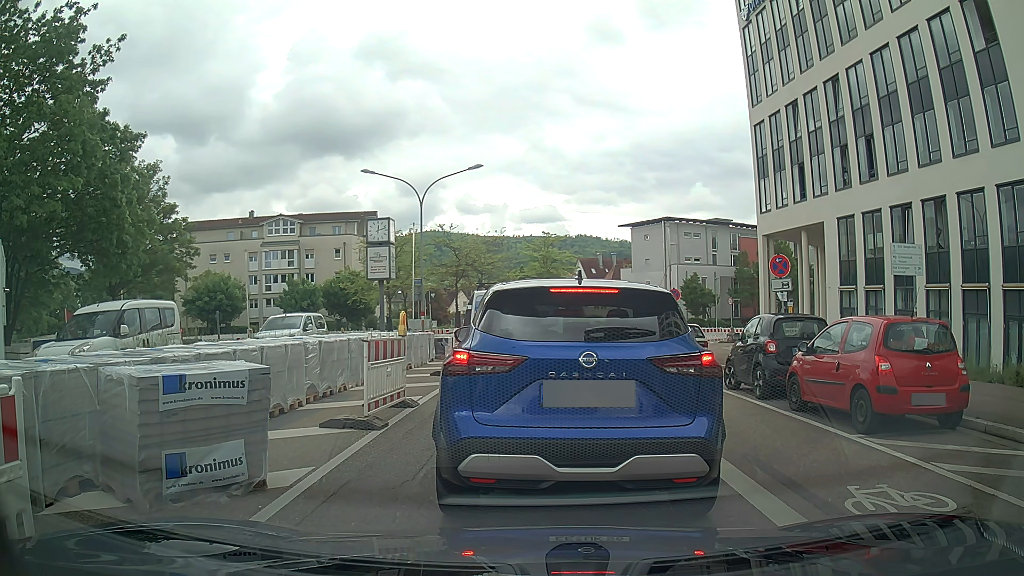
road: tertiary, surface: asphalt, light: Day
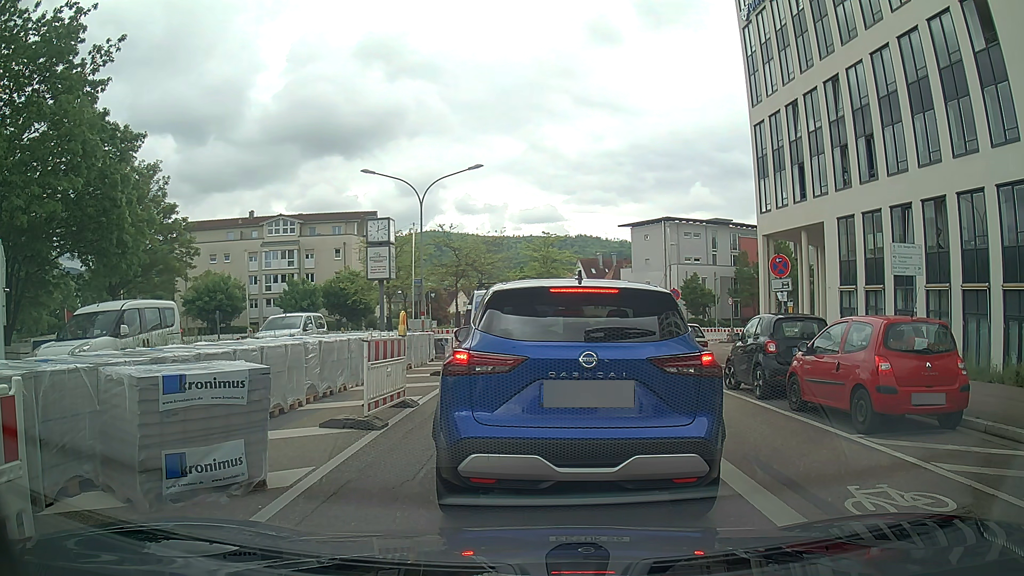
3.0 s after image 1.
(0.0, 0.0) m; 0°
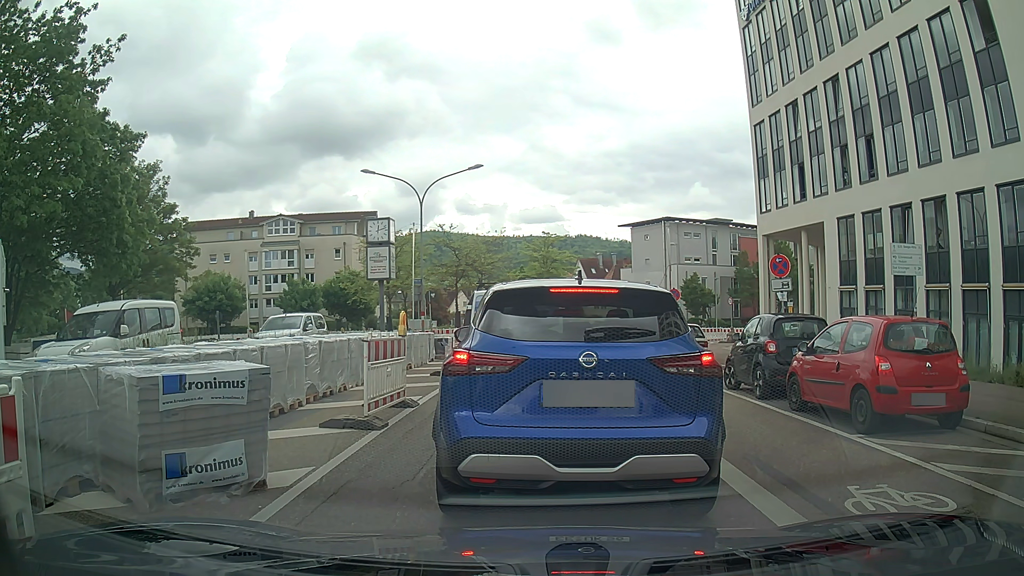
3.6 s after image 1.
(0.0, 0.0) m; 0°
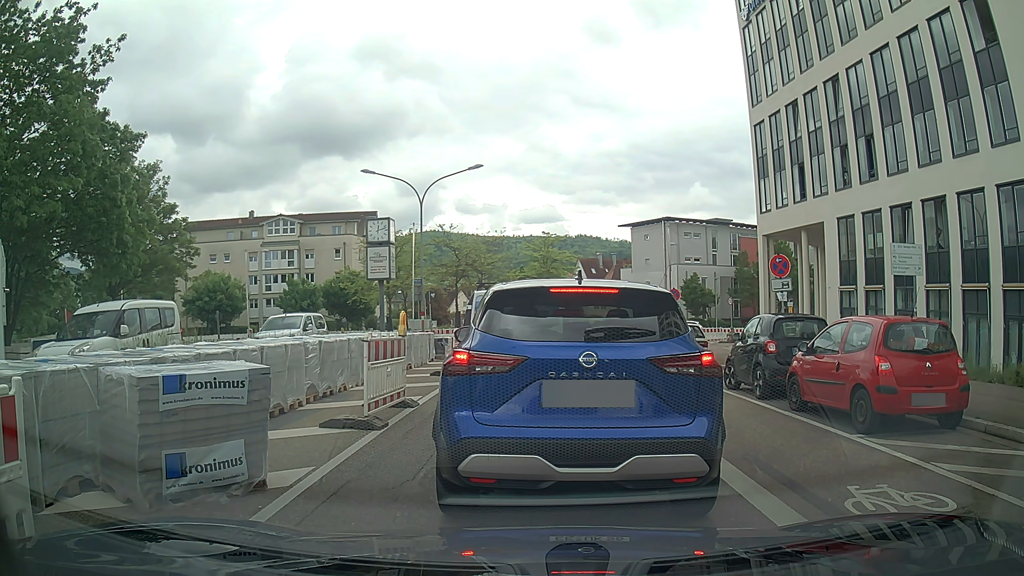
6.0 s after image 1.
(0.0, 0.0) m; 0°
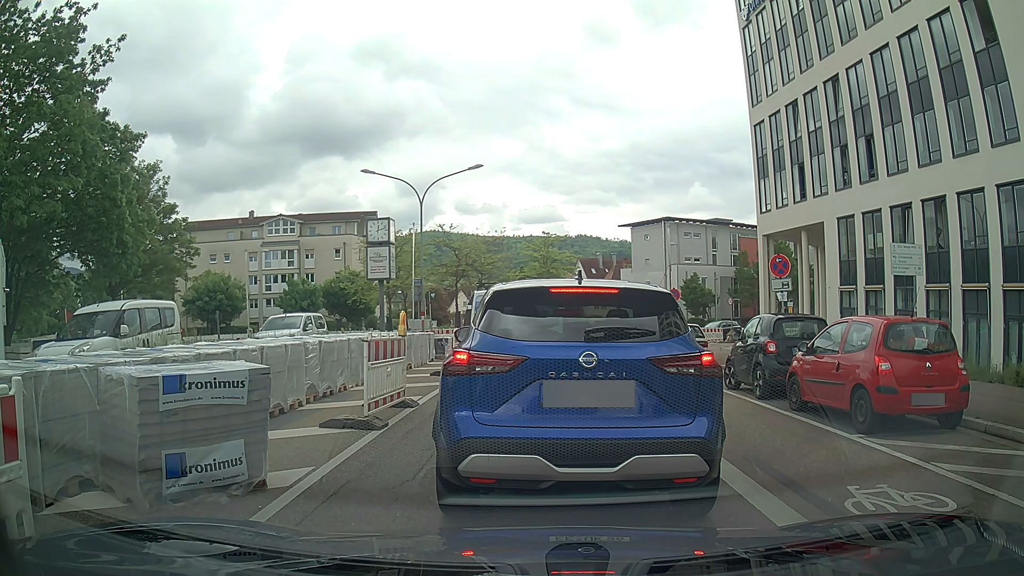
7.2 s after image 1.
(0.0, 0.0) m; 0°
